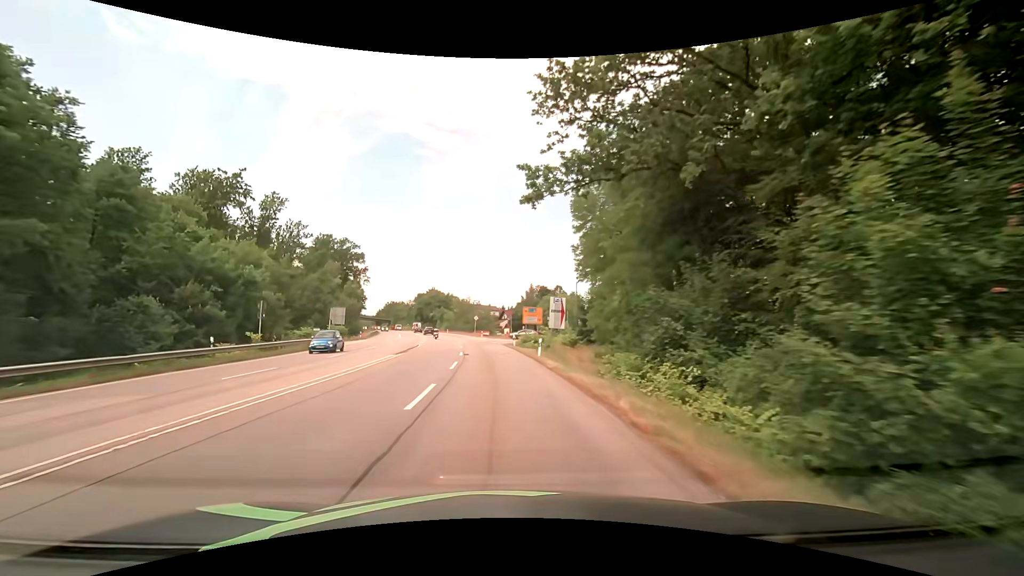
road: secondary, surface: asphalt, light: Day
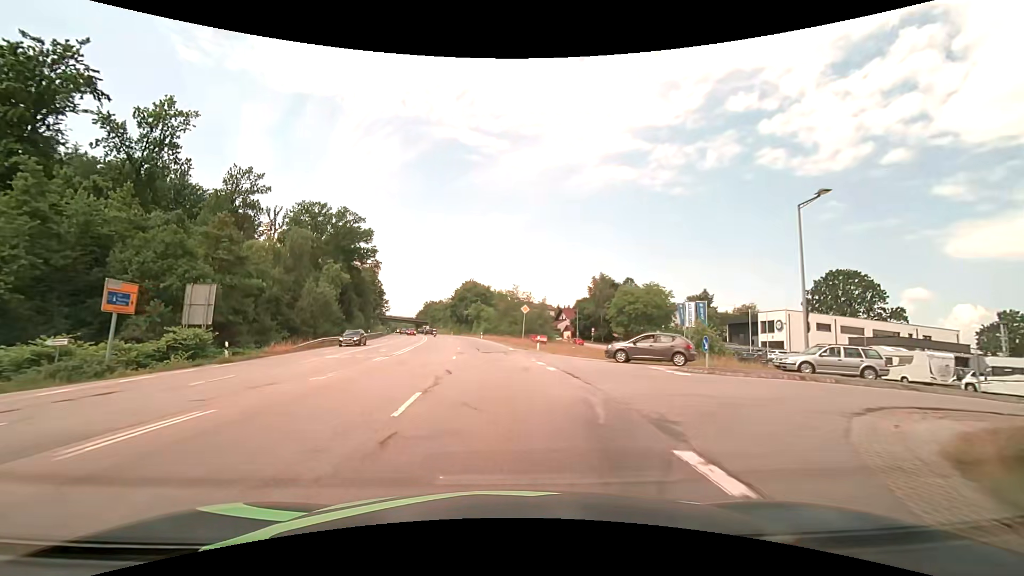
(-2.5, +45.6) m; -6°
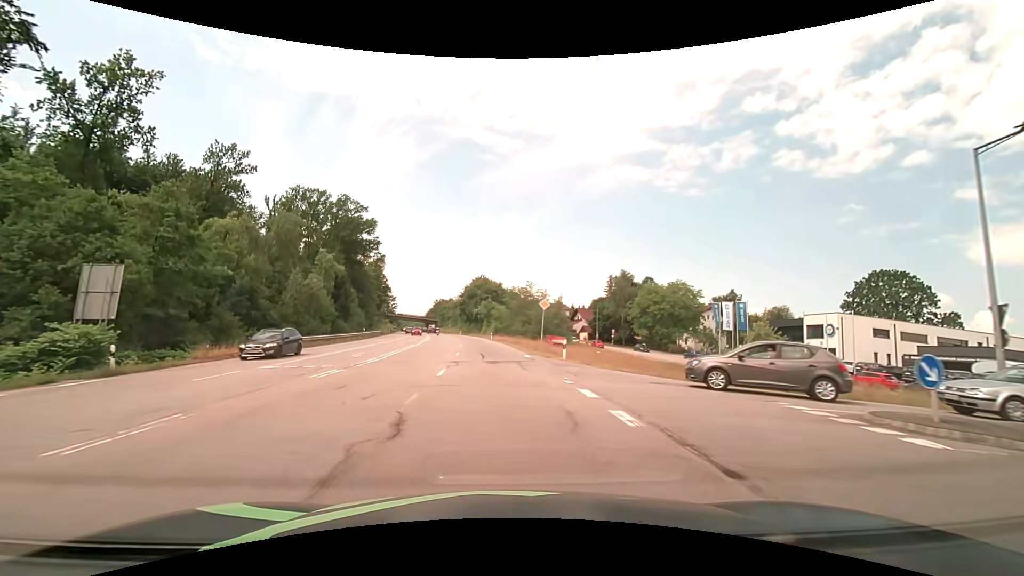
(-0.1, +9.1) m; -1°
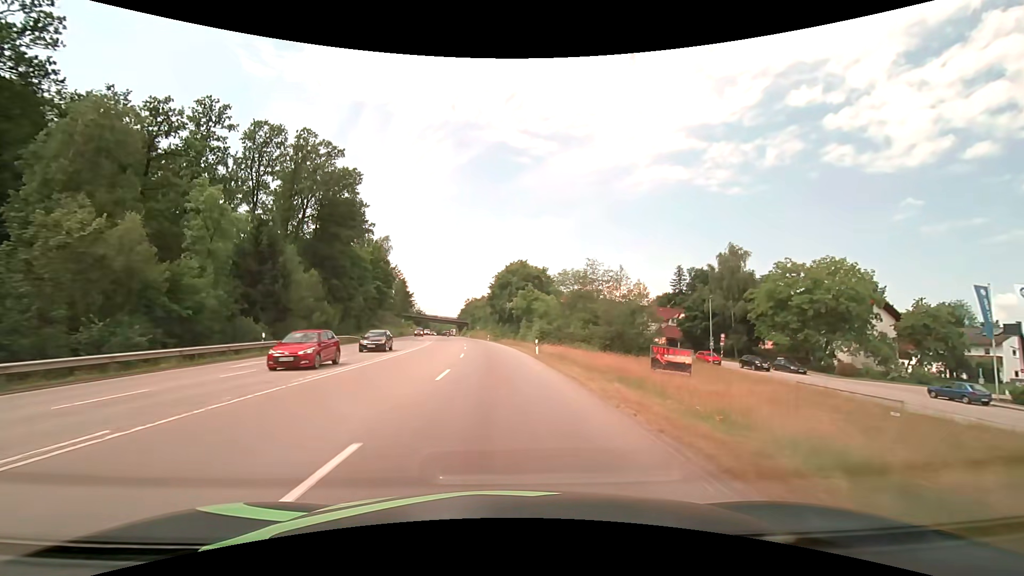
(-1.3, +36.5) m; -4°
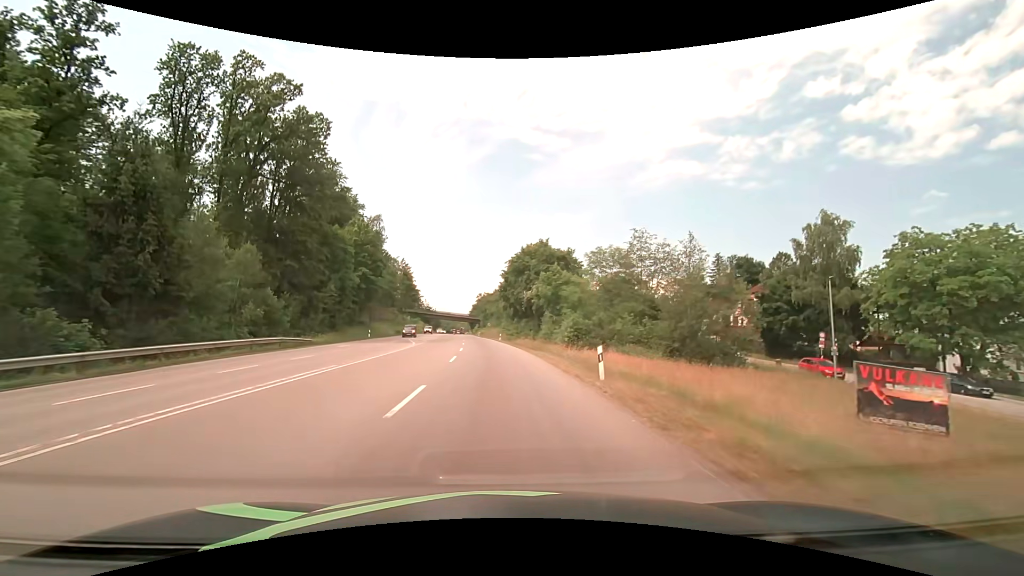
(-0.3, +18.3) m; -2°
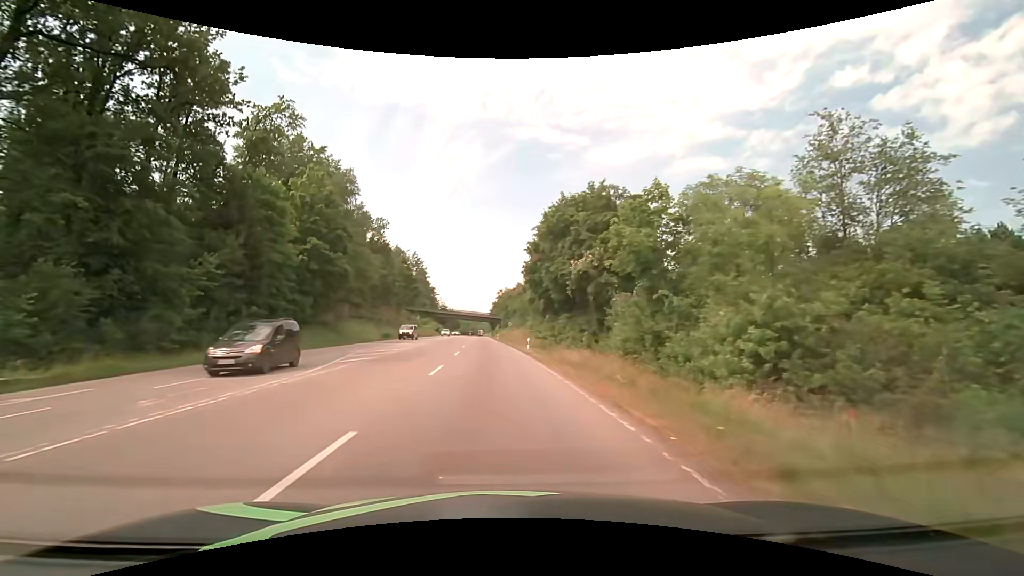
(-0.6, +27.4) m; -3°
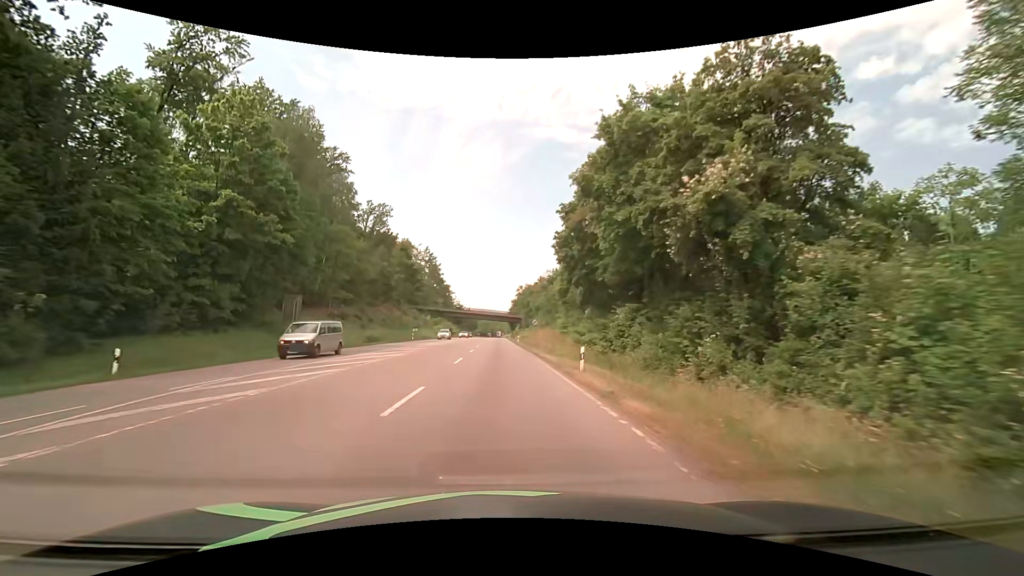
(-0.3, +18.3) m; -2°
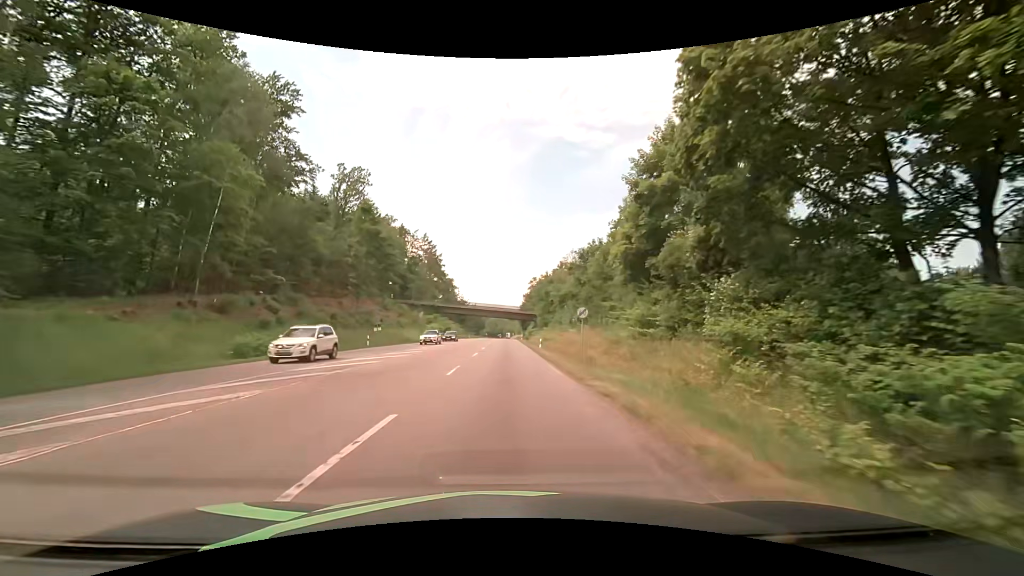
(-0.4, +27.9) m; -1°
(0, +10) (0, +20) (0, +30) (0, +40) (0, +50) (0, +60) (0, +70) (0, +80) (0, +90) (0, +100) m
